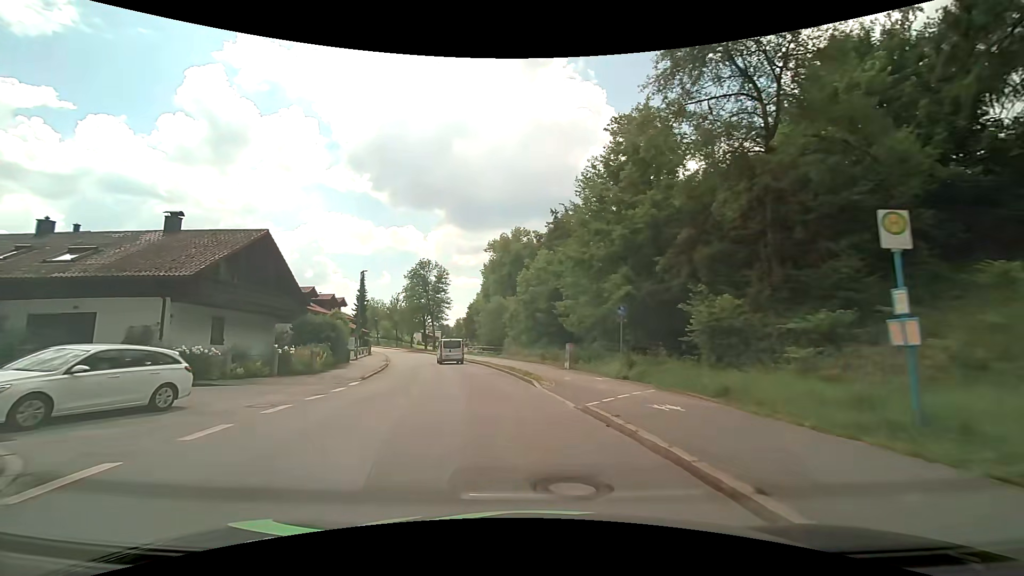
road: unclassified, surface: asphalt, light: Day
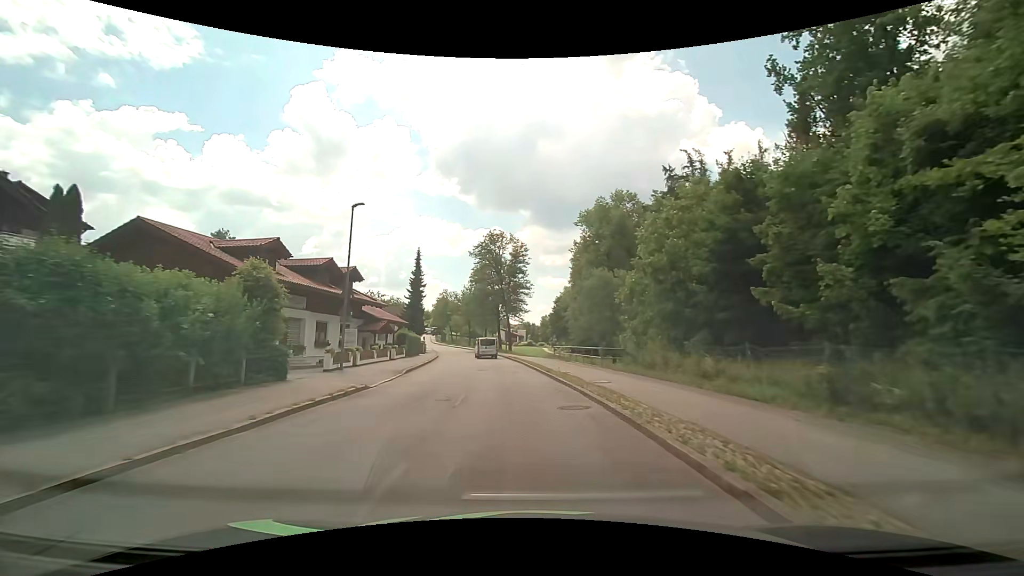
(-2.5, +23.1) m; -10°
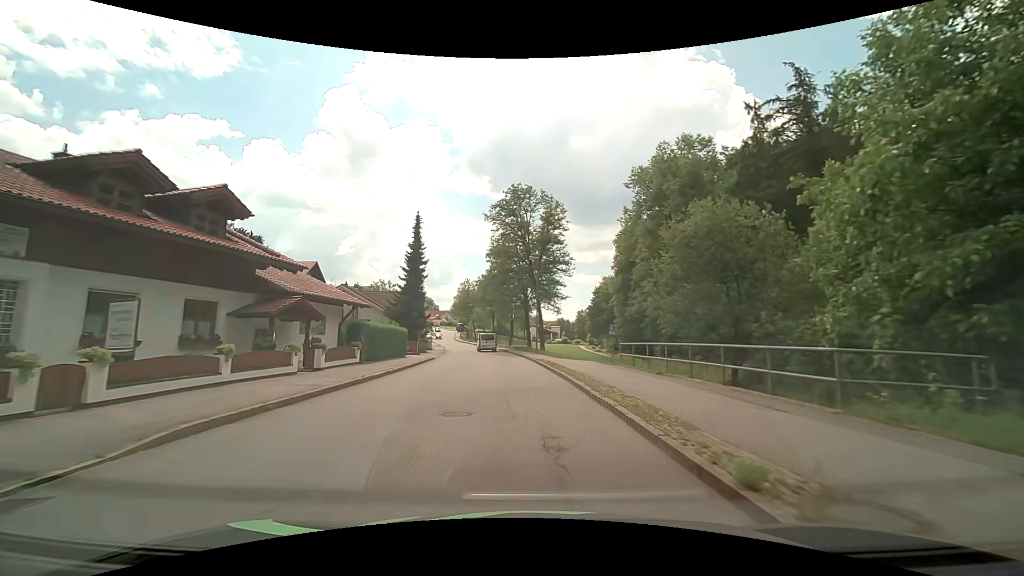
(-0.5, +18.7) m; -4°
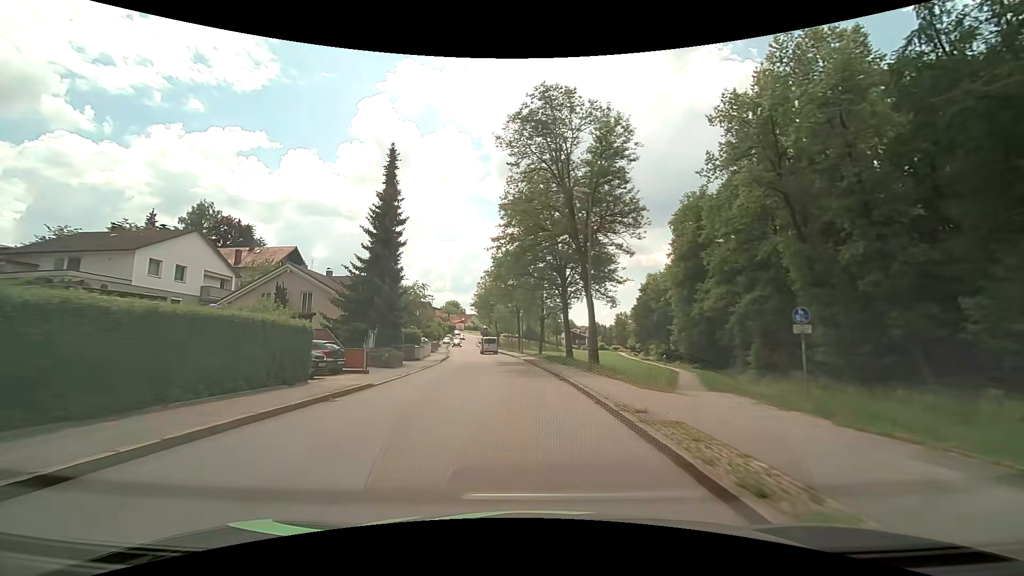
(-0.5, +19.9) m; -3°
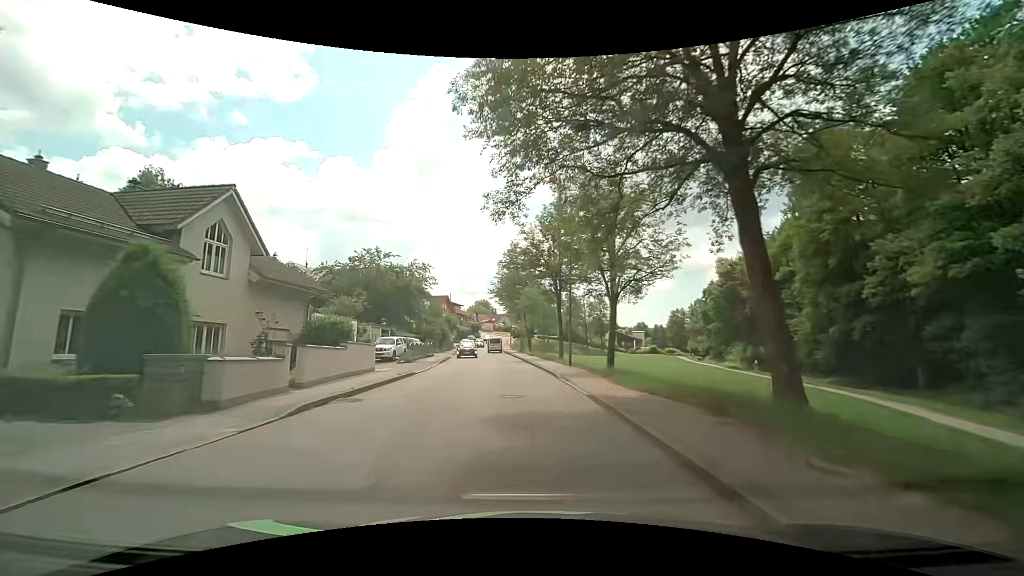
(-1.0, +27.1) m; -5°
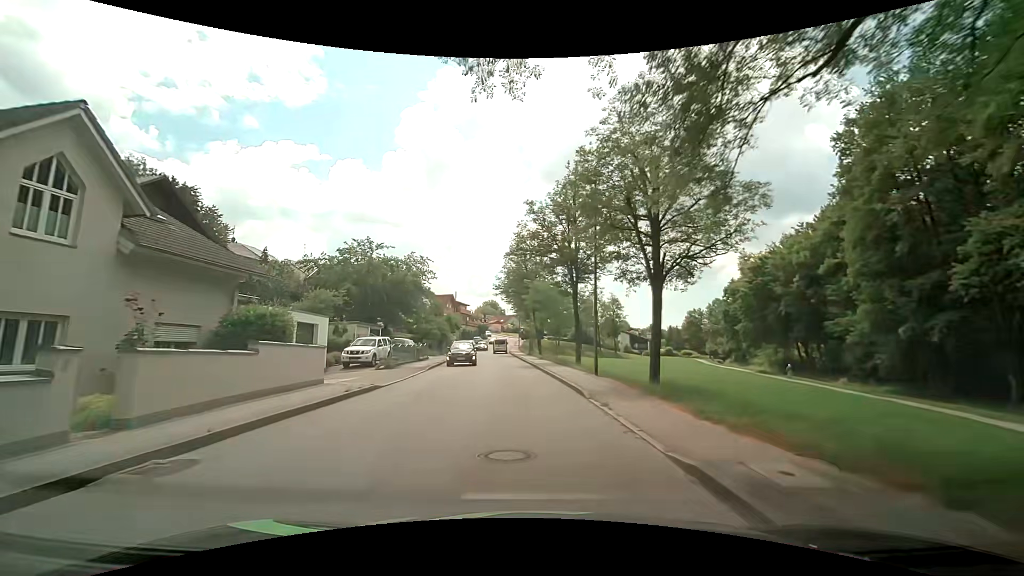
(0.0, +6.8) m; 0°
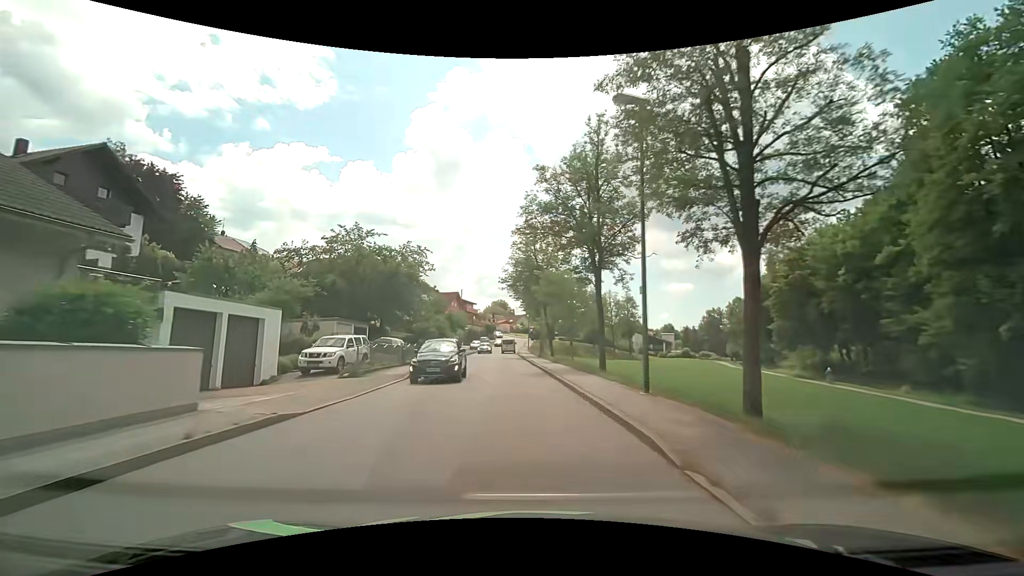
(-0.1, +6.8) m; -2°
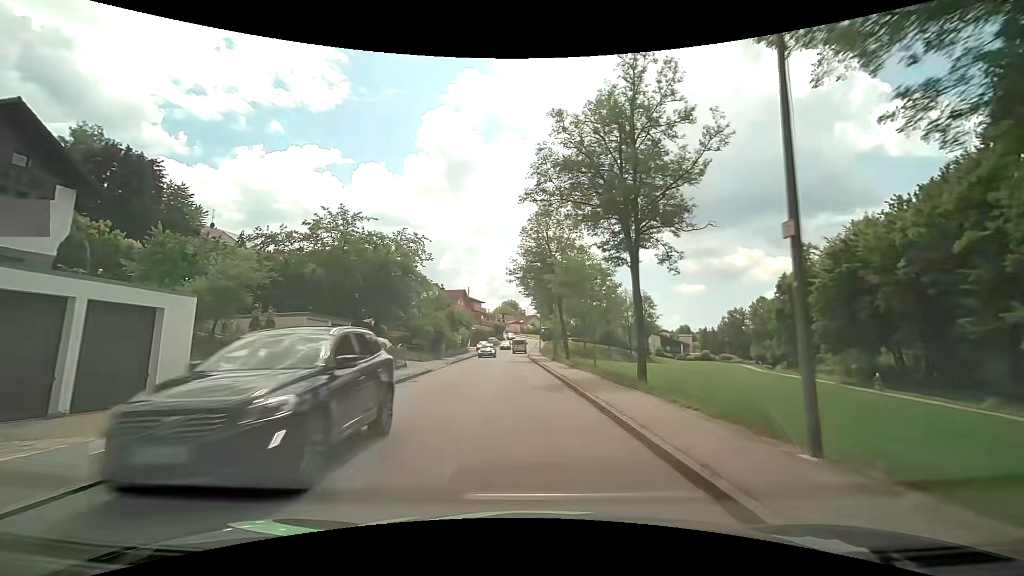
(-0.1, +6.7) m; -2°
